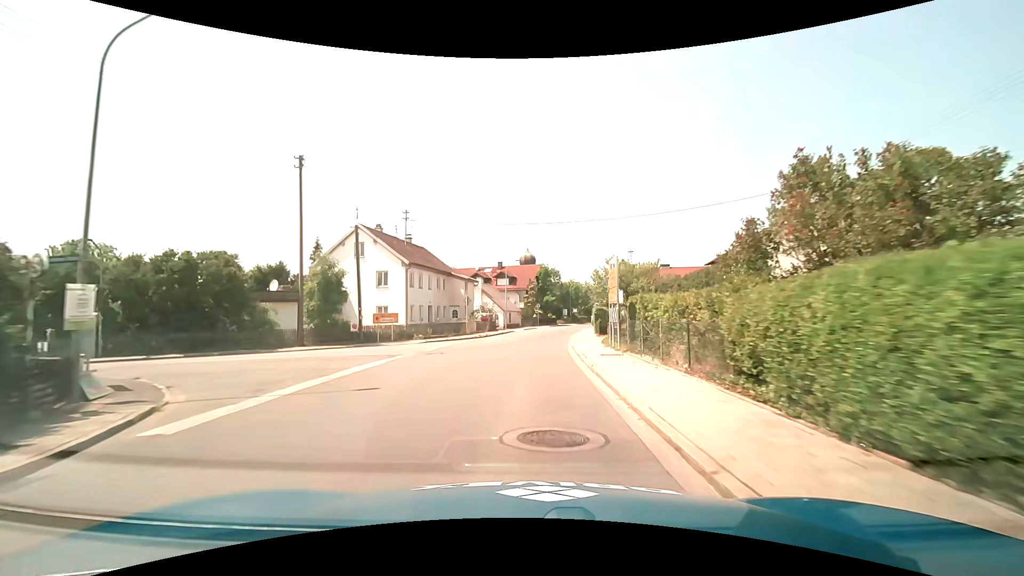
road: tertiary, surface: asphalt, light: Day
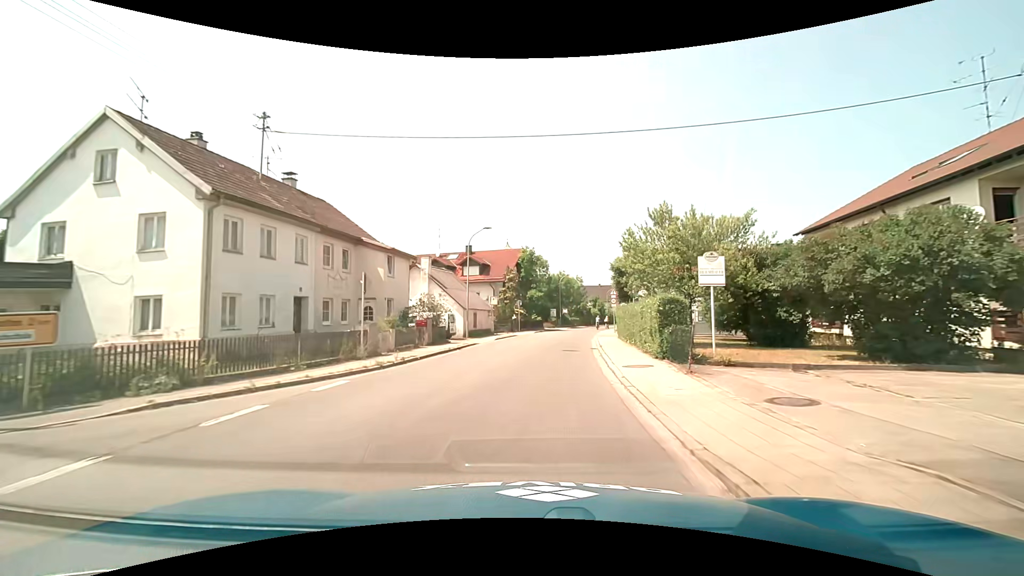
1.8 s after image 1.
(+0.2, +20.7) m; +2°
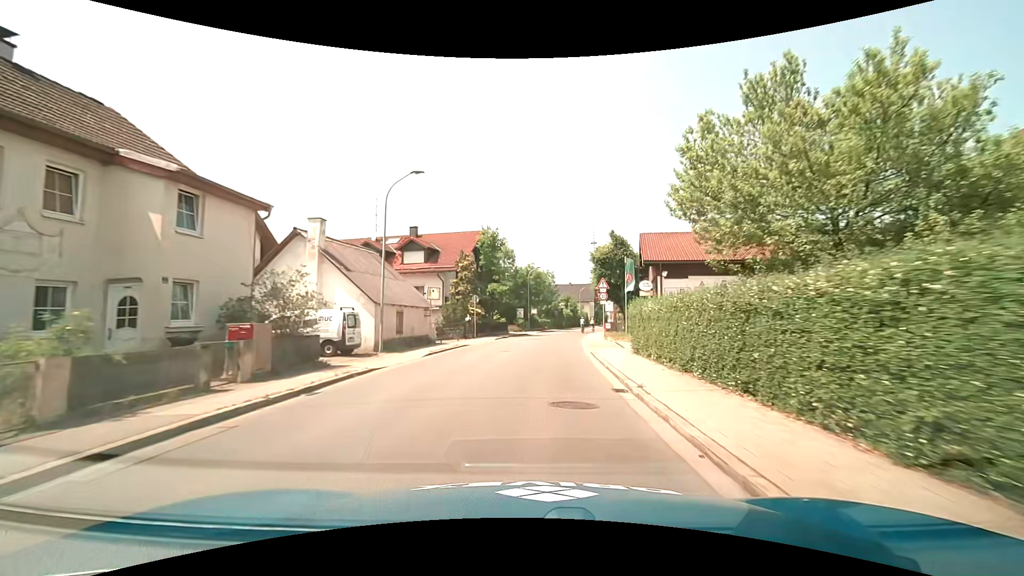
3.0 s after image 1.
(+0.3, +13.2) m; +4°
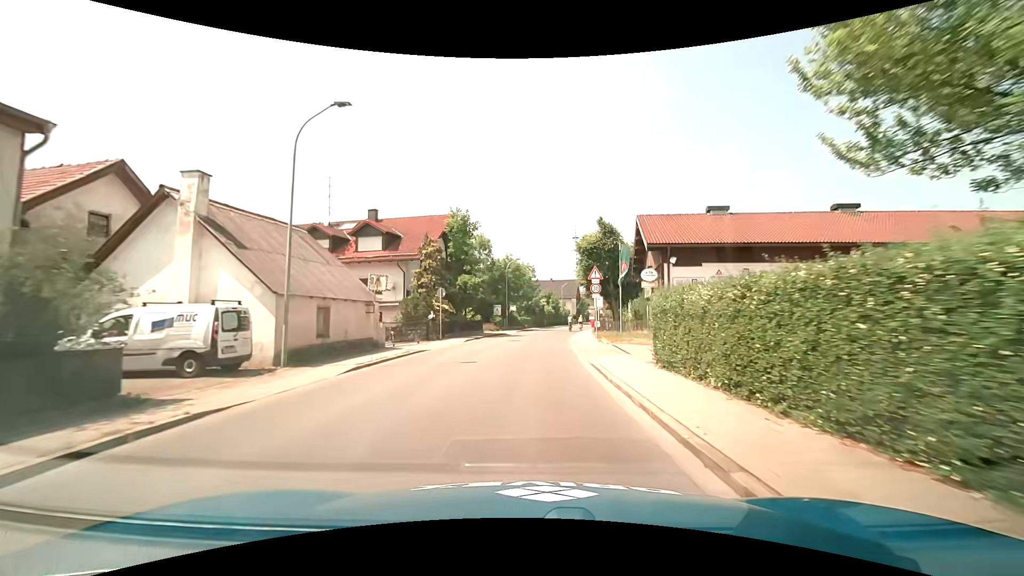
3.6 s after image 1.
(+0.1, +6.4) m; +2°
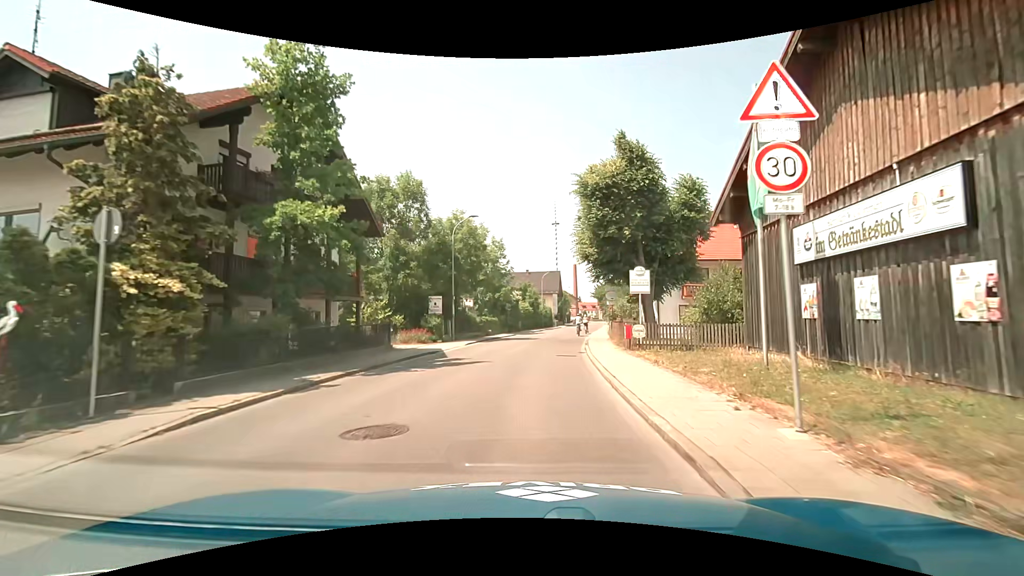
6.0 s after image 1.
(+0.6, +23.3) m; +3°
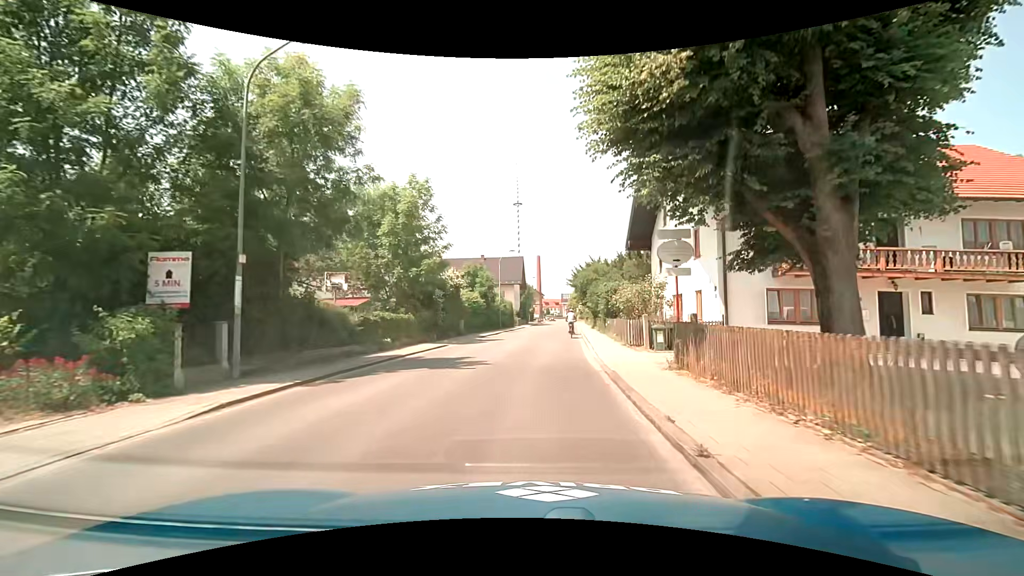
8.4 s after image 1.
(+0.8, +19.8) m; +5°
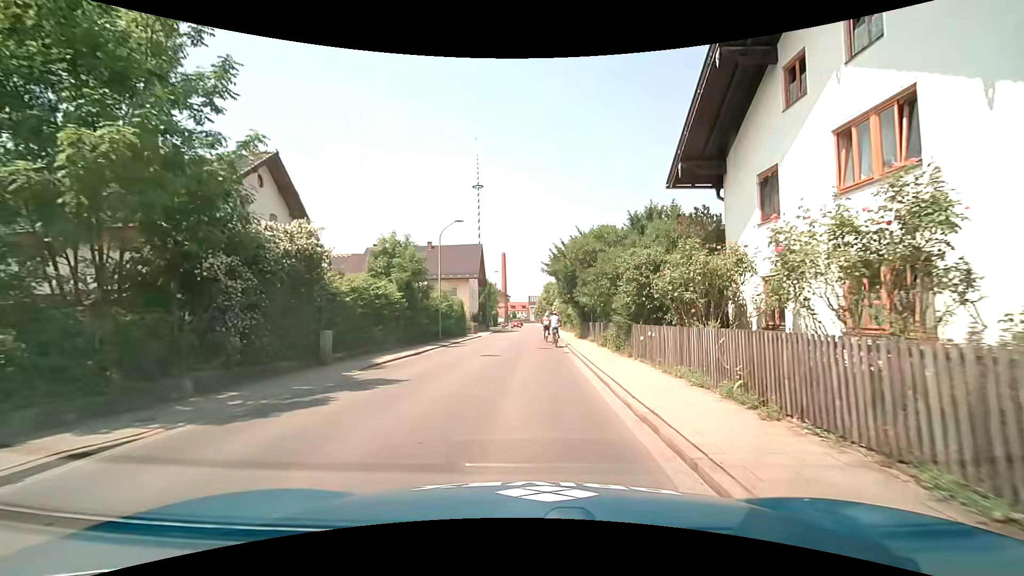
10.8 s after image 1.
(+0.7, +17.3) m; +4°
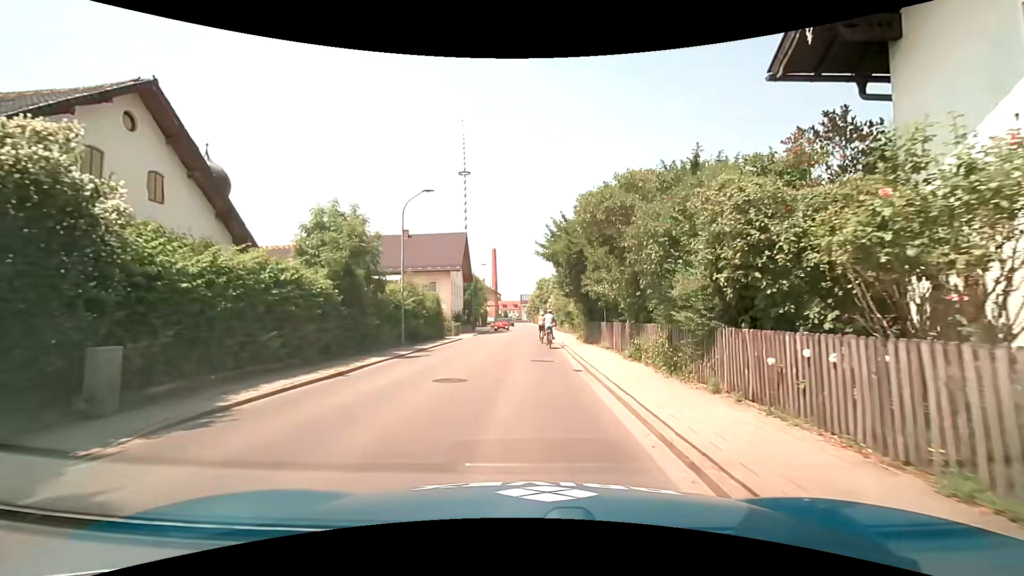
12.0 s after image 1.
(+0.1, +7.7) m; +1°
(0, +10) (0, +20) (0, +30) (0, +40) (+1, +50) (0, +60) (-1, +70) (-2, +80) (-3, +90) (-3, +100) m
